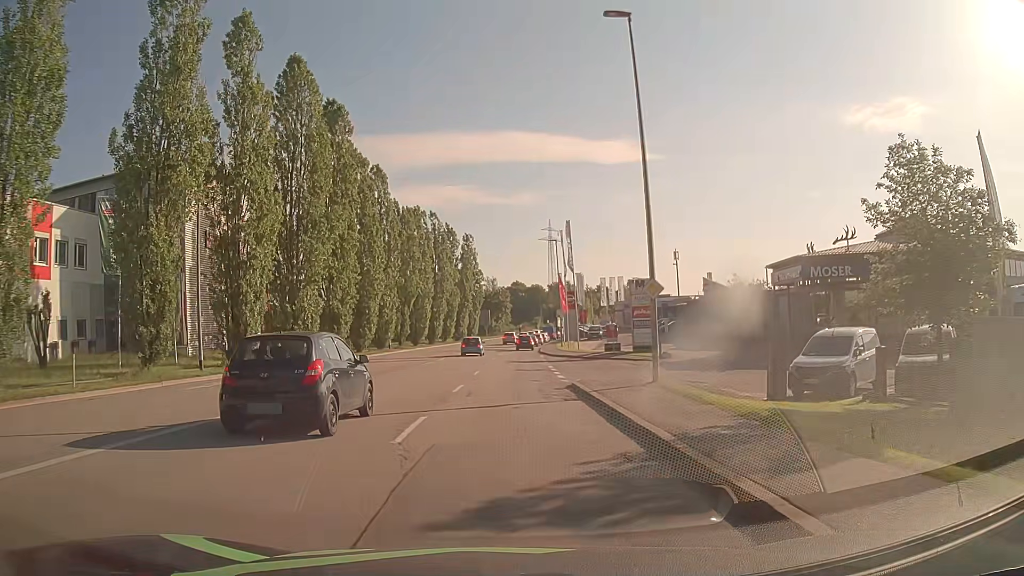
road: tertiary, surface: asphalt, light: Day
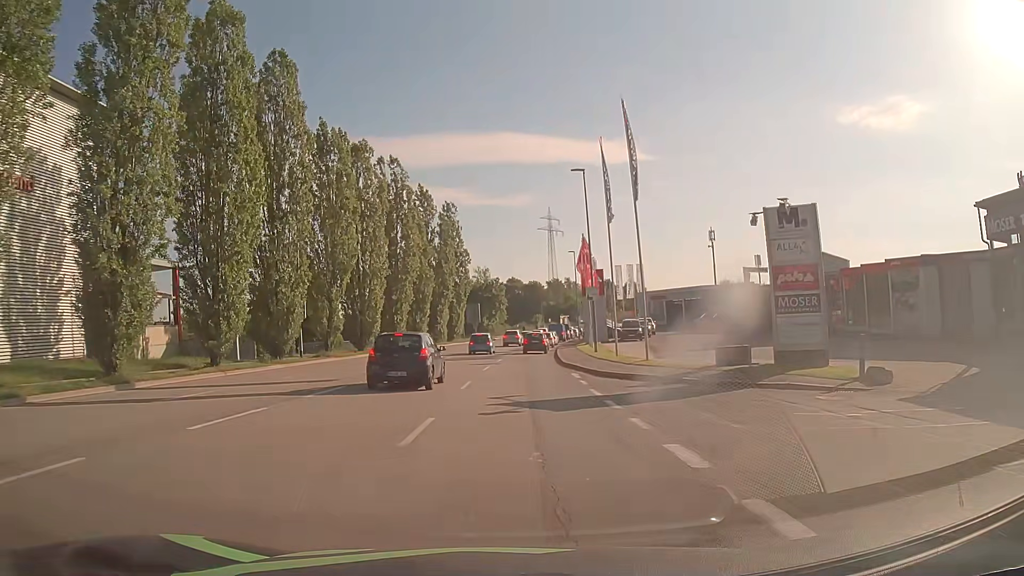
(-0.1, +27.4) m; 0°
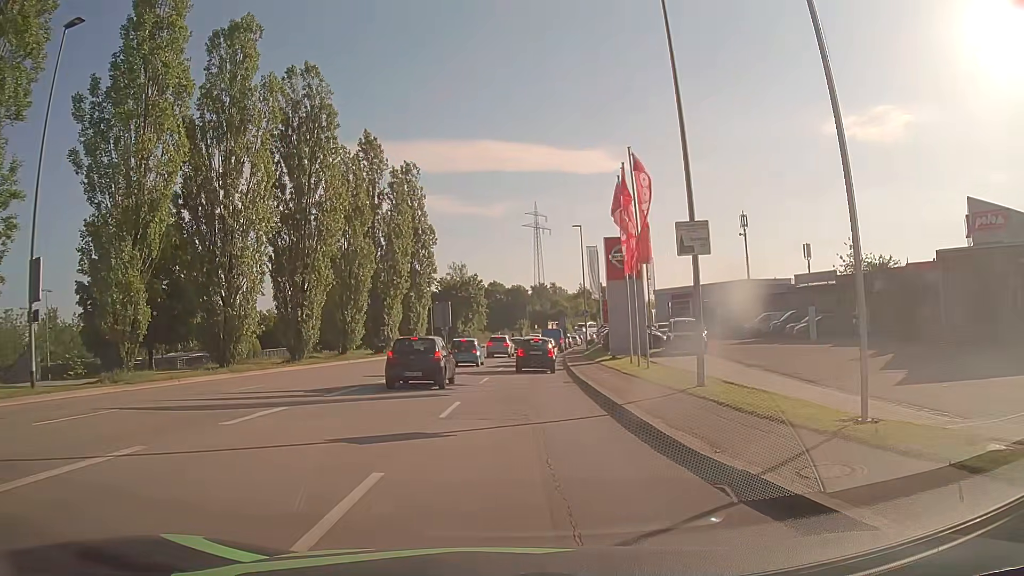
(+0.3, +22.6) m; +2°
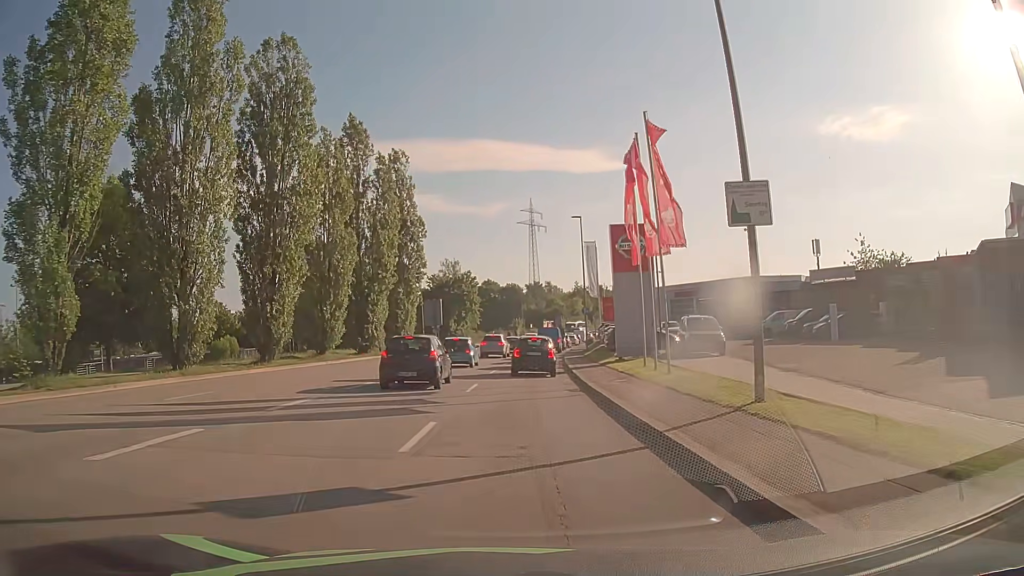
(0.0, +3.8) m; 0°
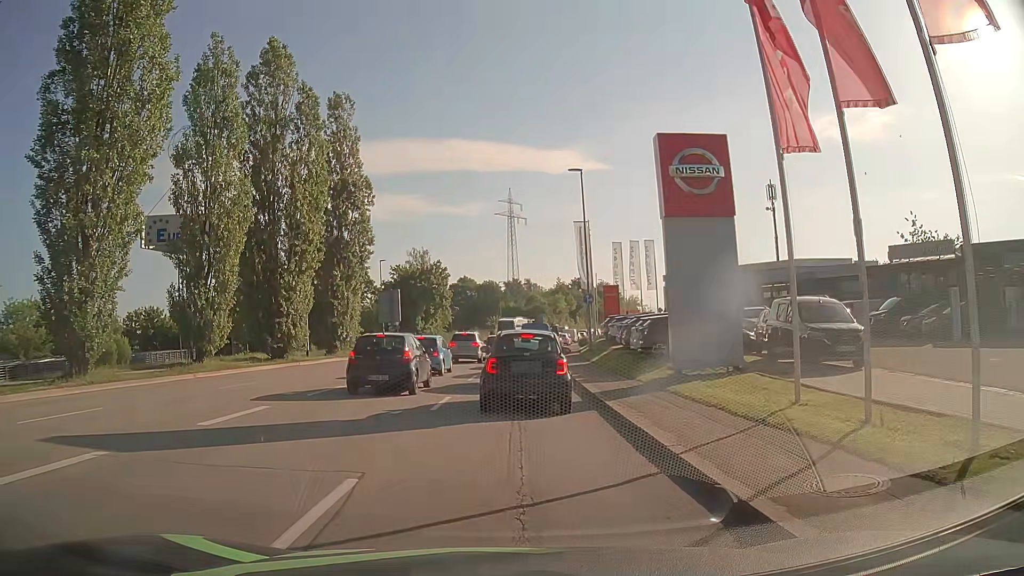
(+0.4, +14.2) m; +3°
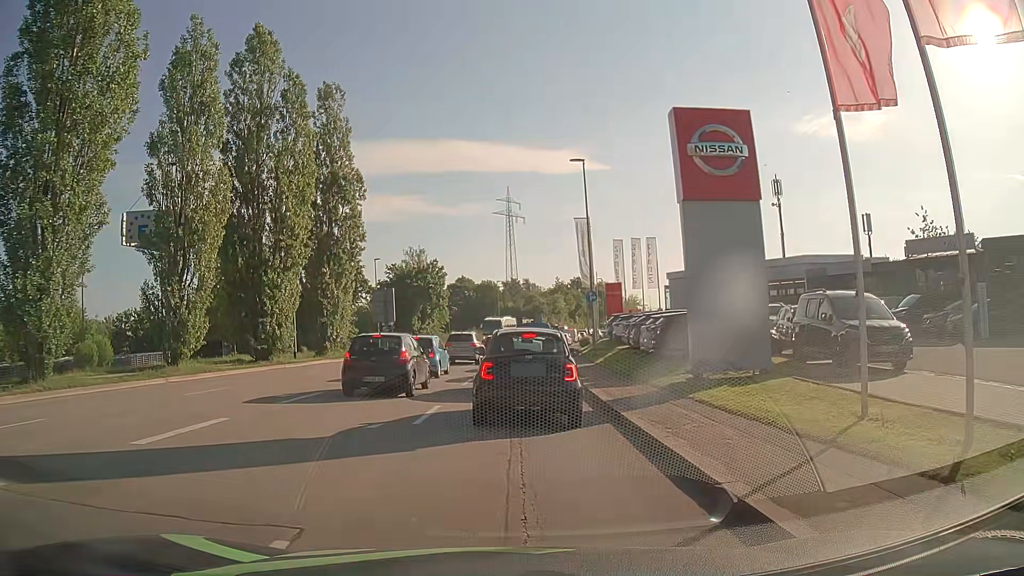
(0.0, +2.1) m; 0°
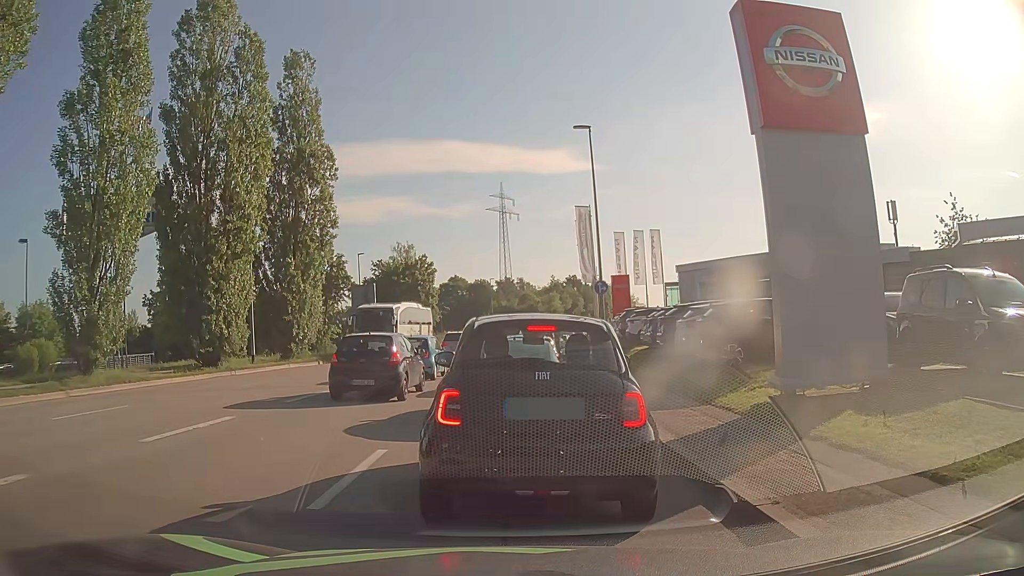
(0.0, +5.3) m; -2°
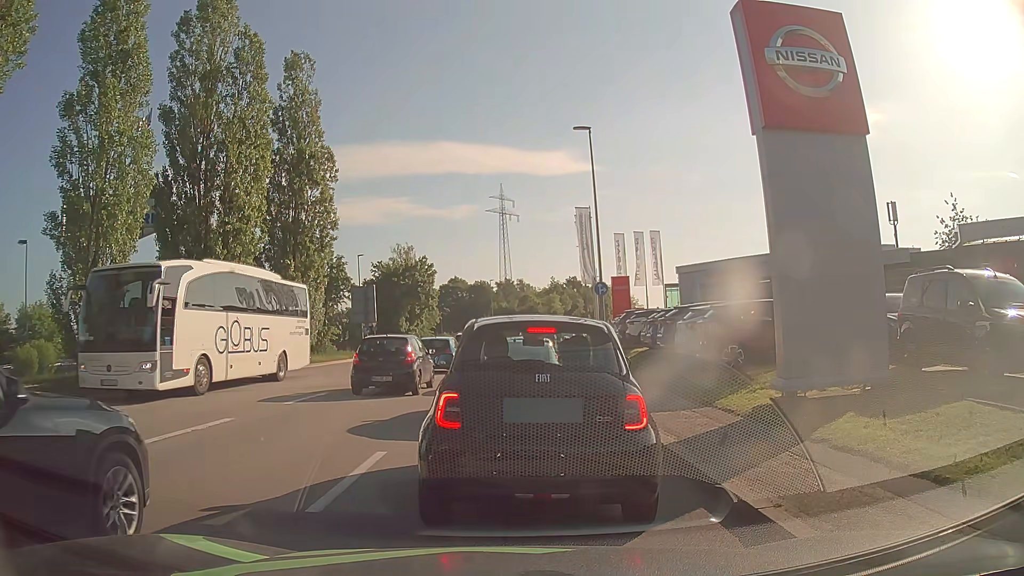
(0.0, +0.1) m; 0°
